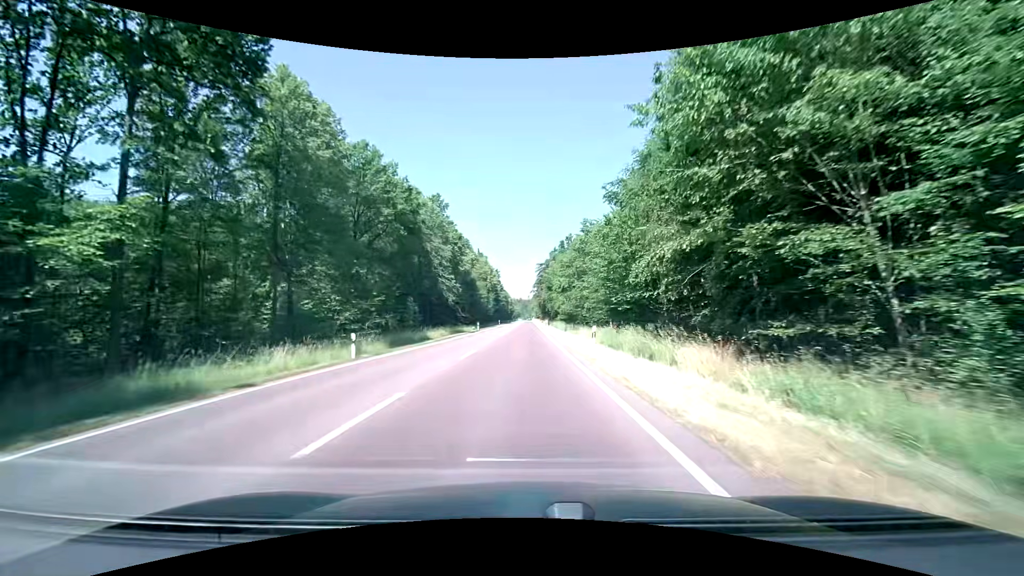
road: secondary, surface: asphalt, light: Day
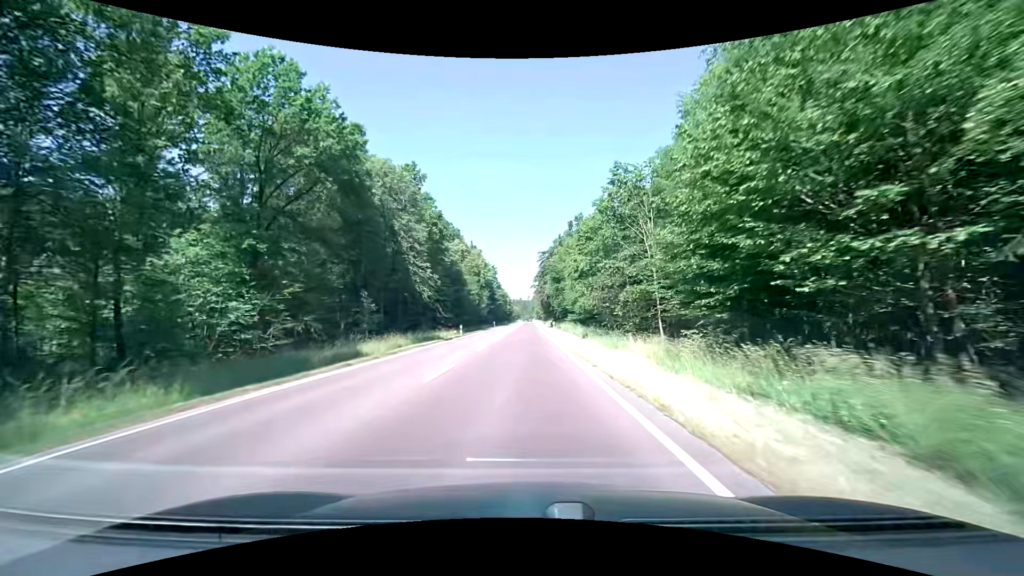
(-0.1, +18.0) m; 0°
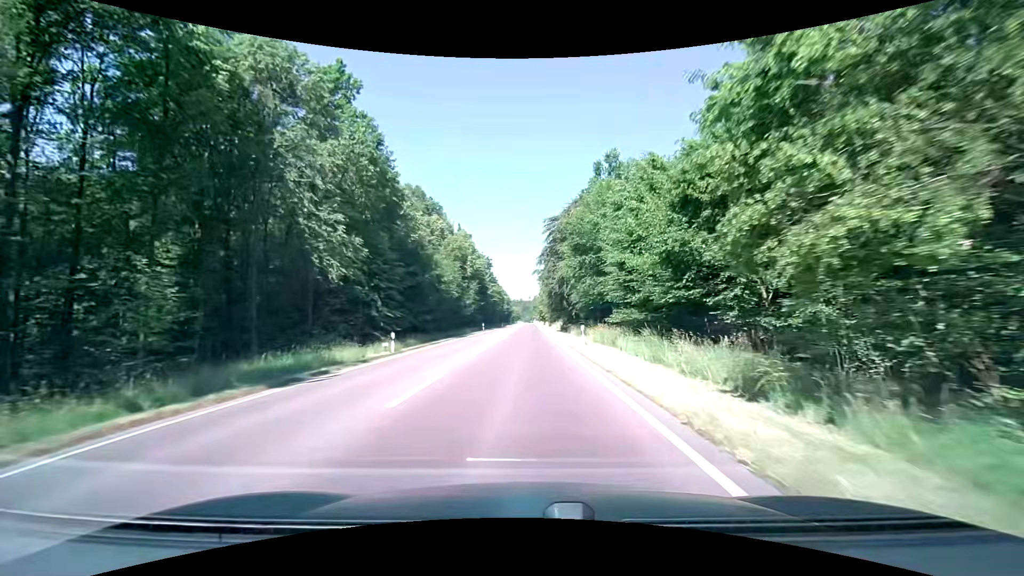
(-0.2, +26.7) m; 0°
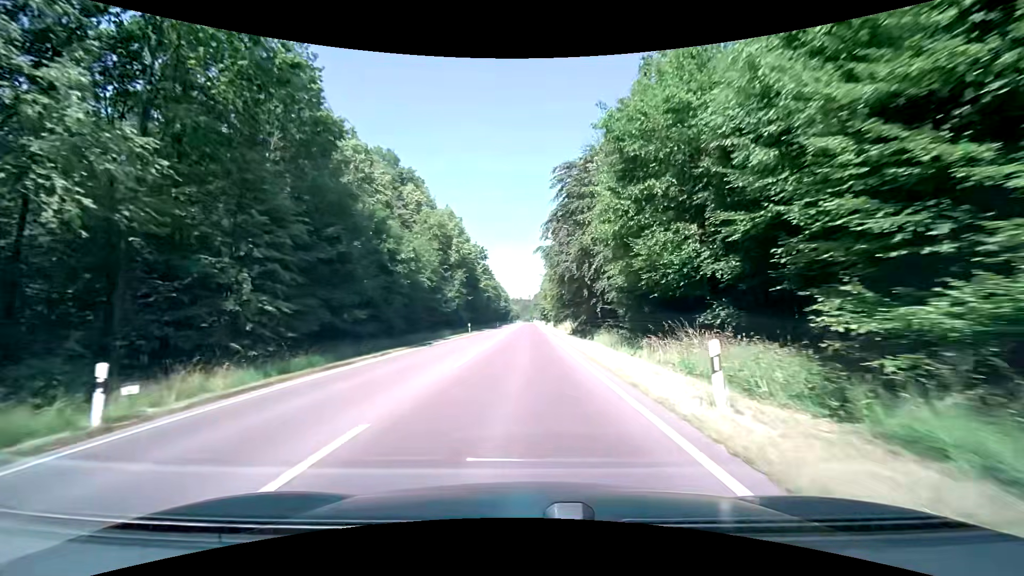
(-0.1, +17.7) m; 0°
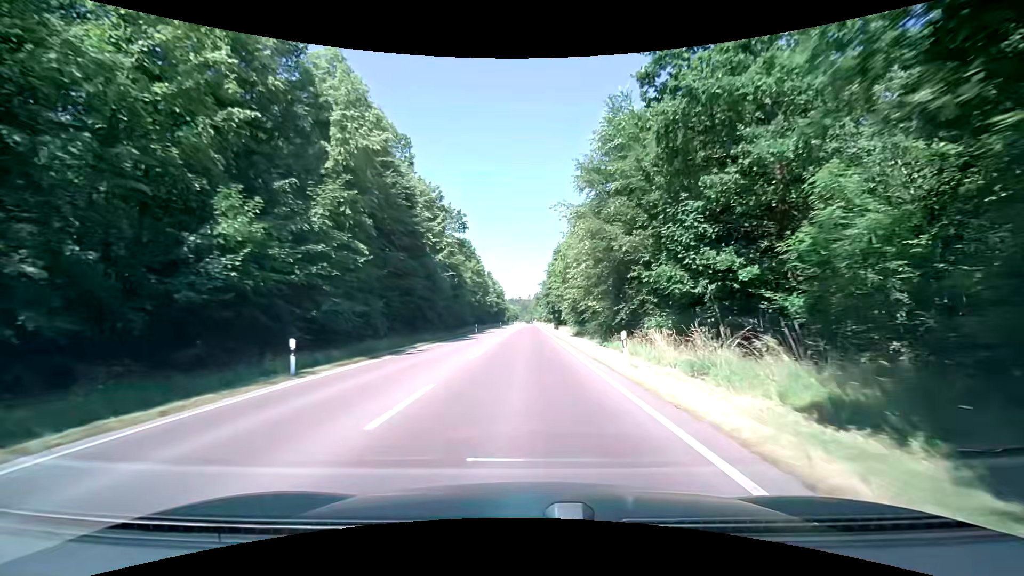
(-0.2, +43.9) m; +1°
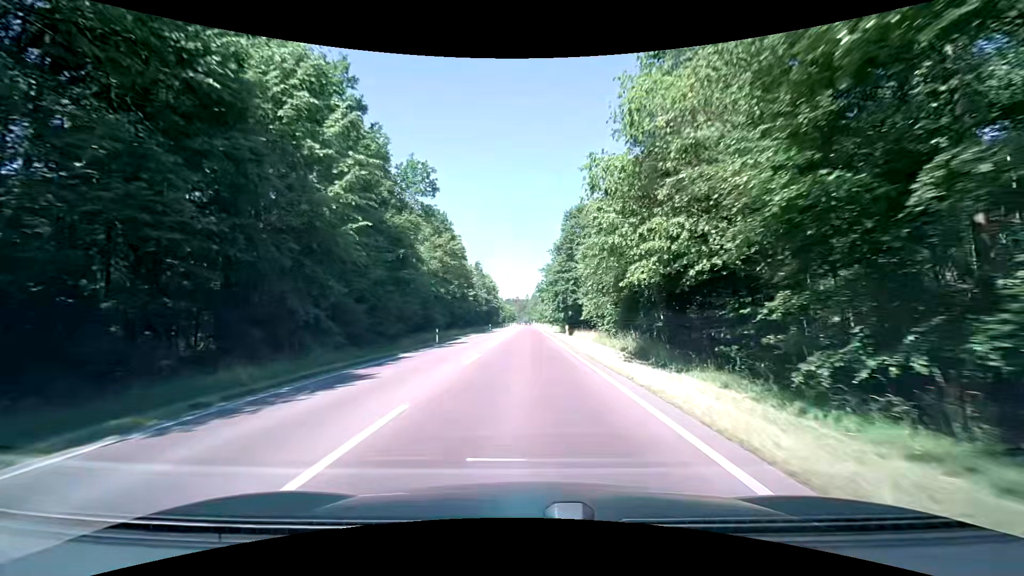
(-0.3, +26.4) m; -1°
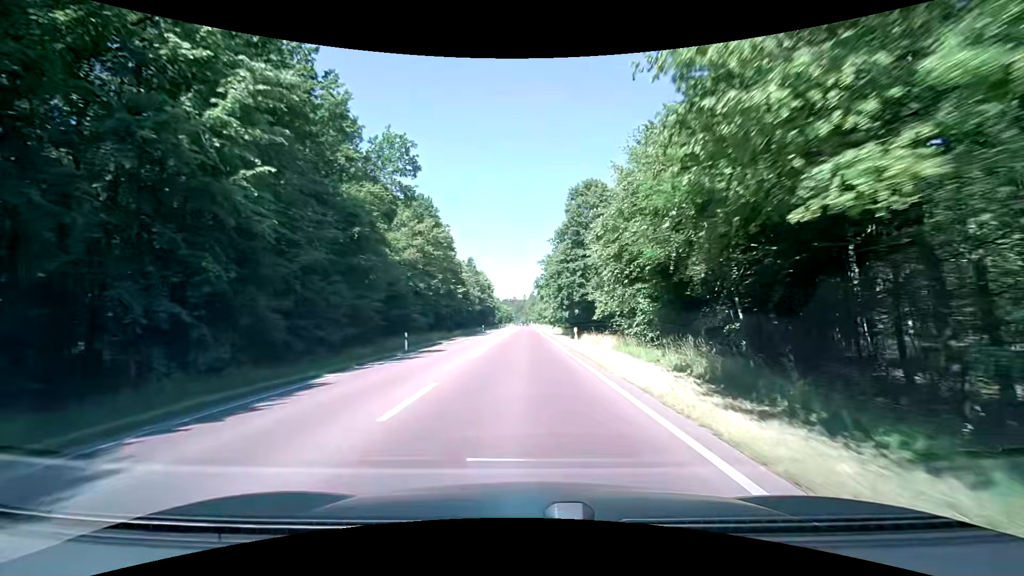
(+0.1, +8.8) m; +1°
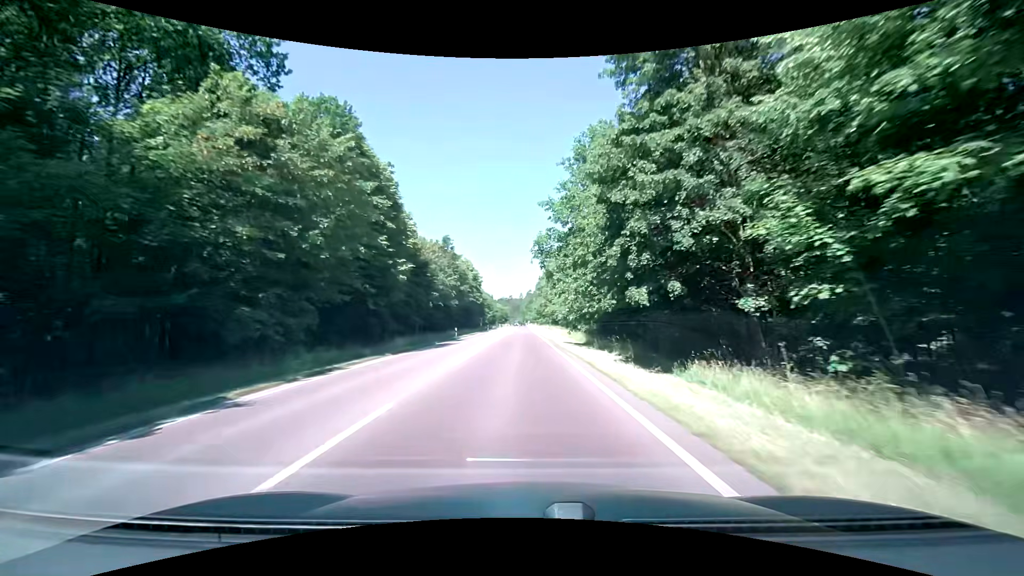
(+0.2, +26.7) m; +1°
